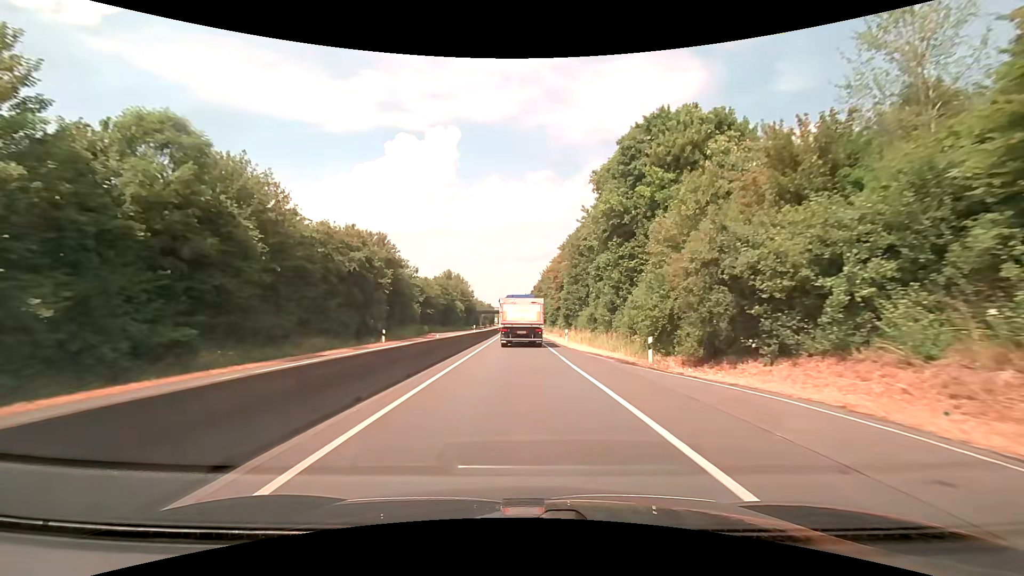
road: trunk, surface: asphalt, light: Day
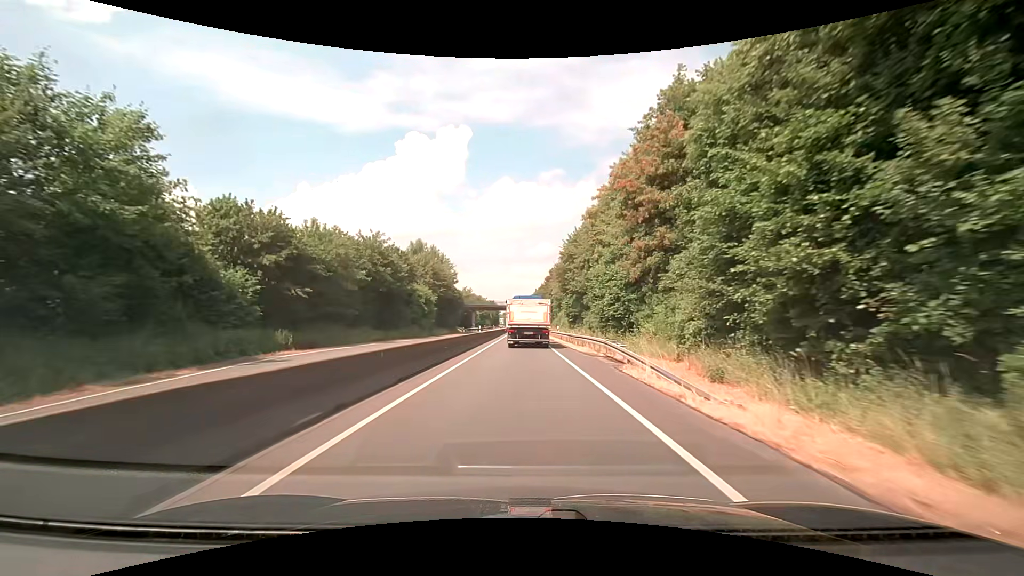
(-0.5, +49.1) m; -1°
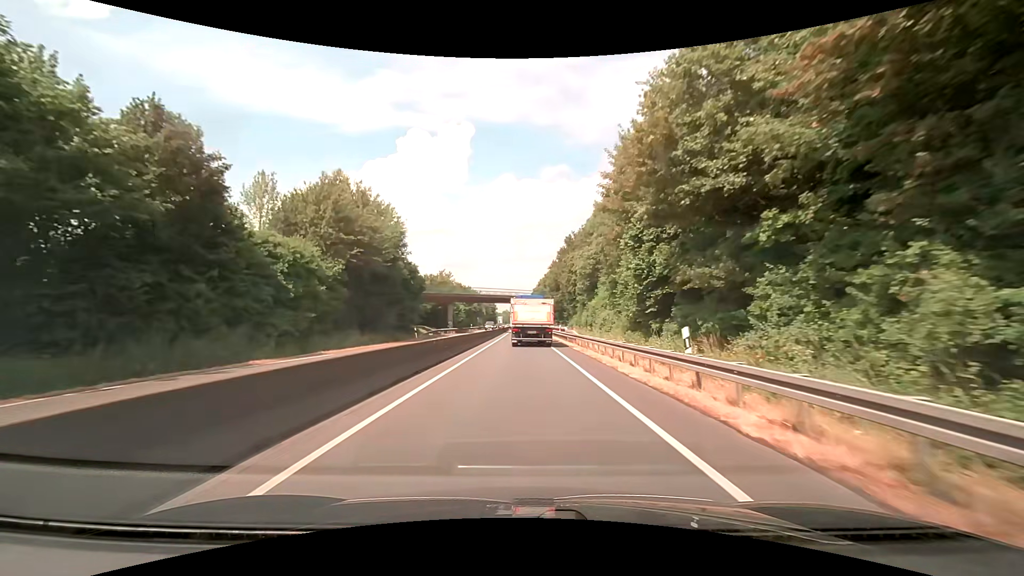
(0.0, +38.6) m; 0°
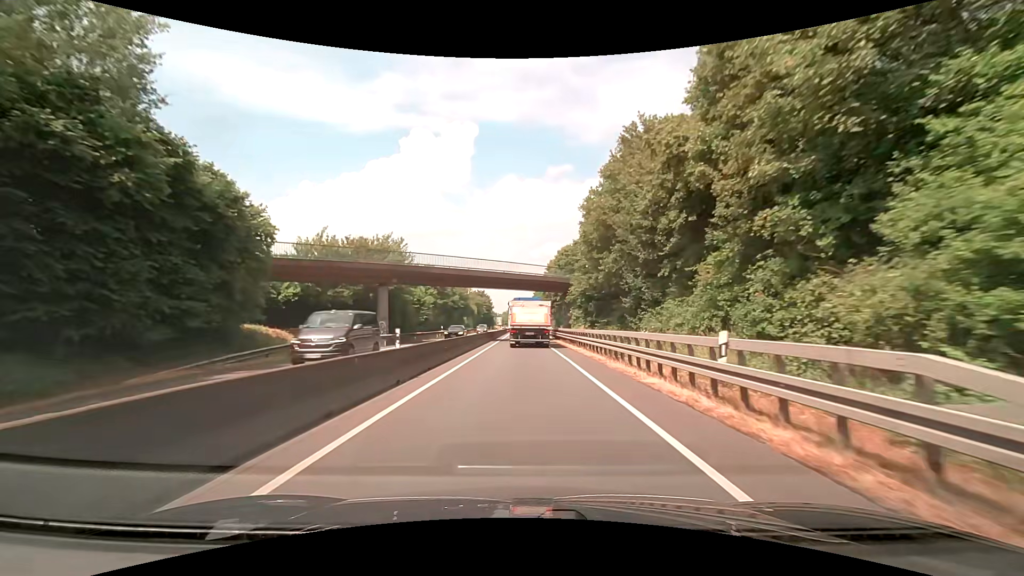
(+0.2, +38.4) m; 0°
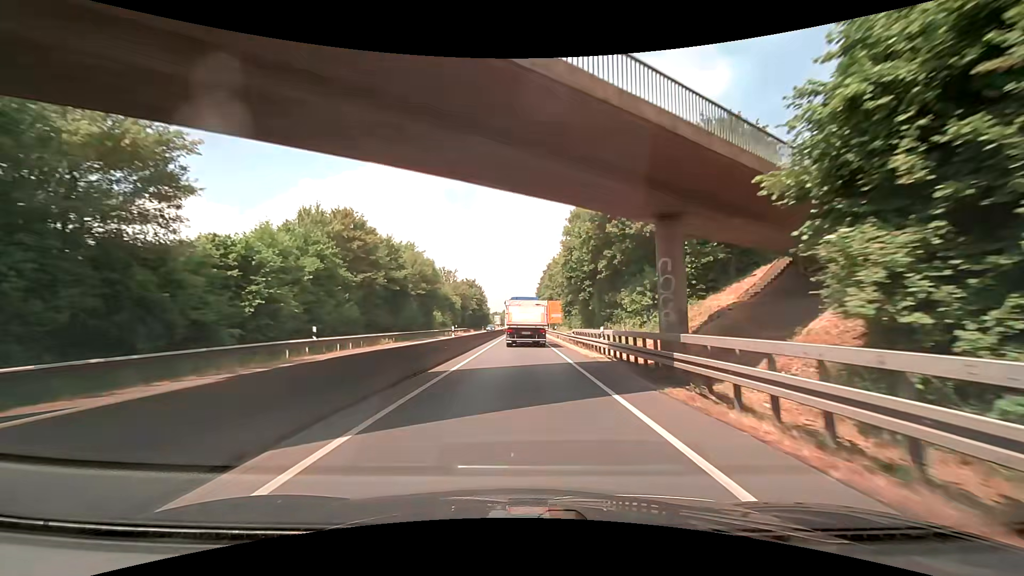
(0.0, +38.6) m; 0°
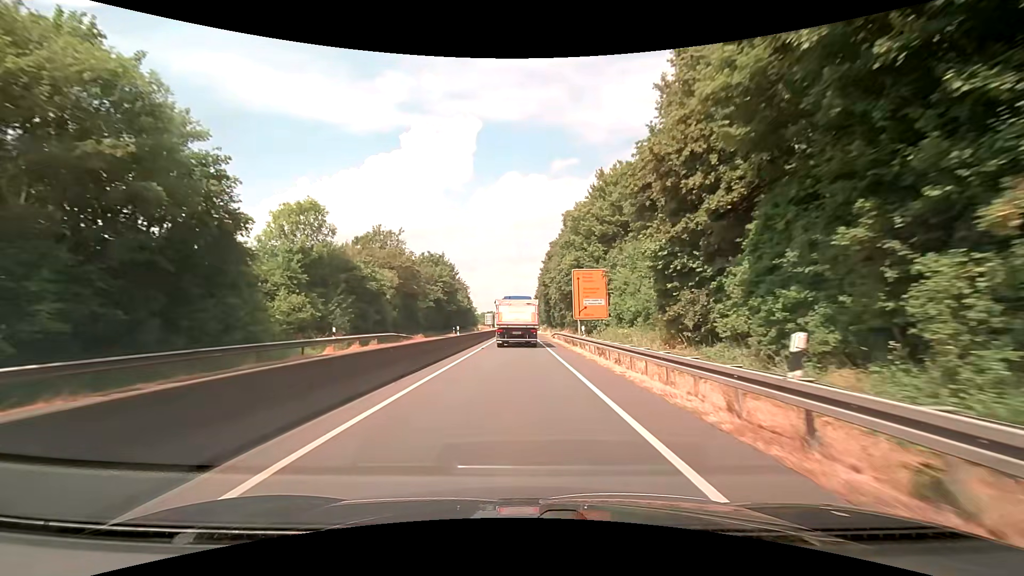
(+0.1, +48.3) m; 0°
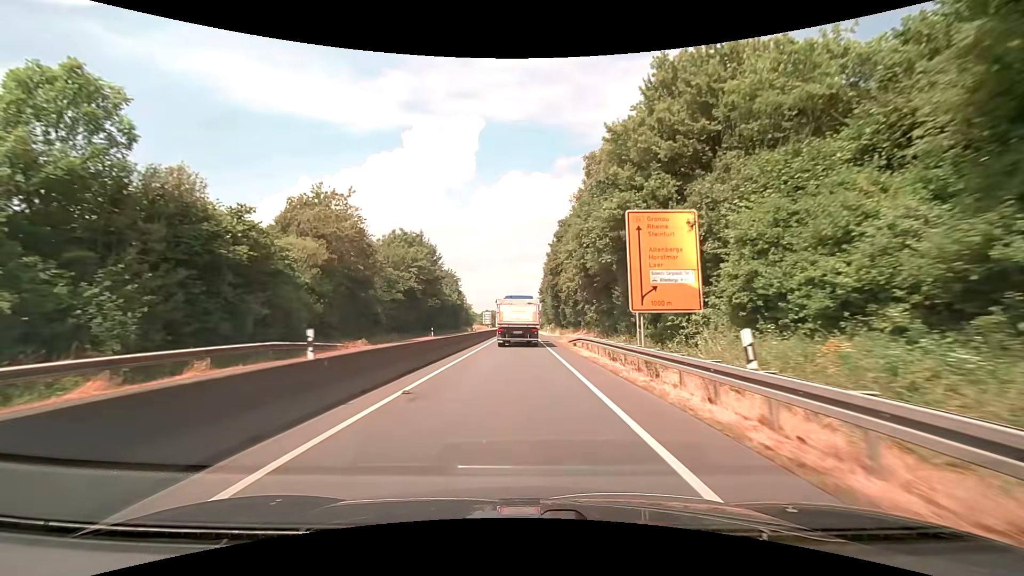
(+0.1, +19.2) m; +1°
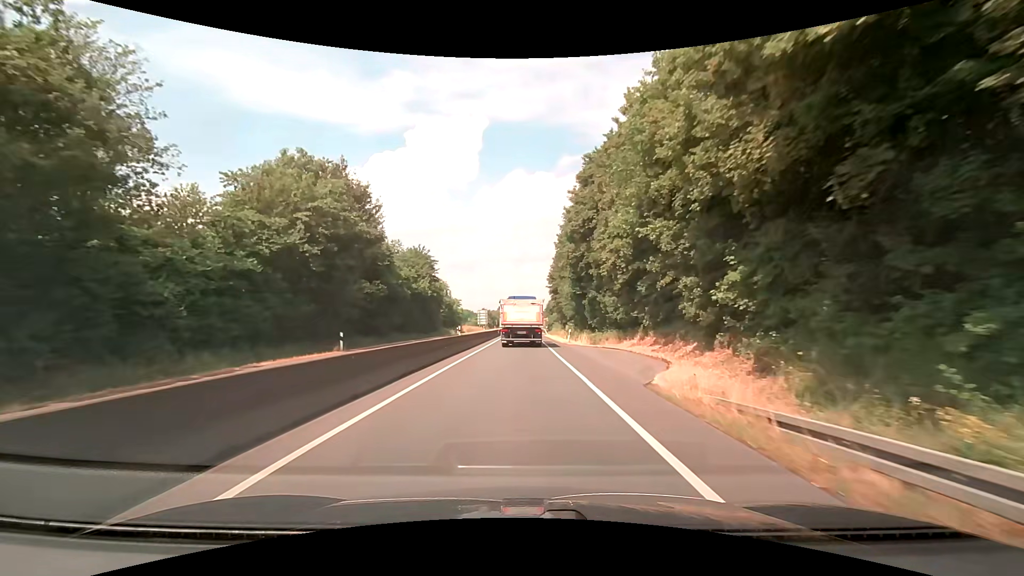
(-0.3, +28.7) m; -1°
(0, +10) (0, +20) (0, +30) (0, +40) (0, +50) (0, +60) (0, +70) (0, +80) (0, +90) (0, +100) m
